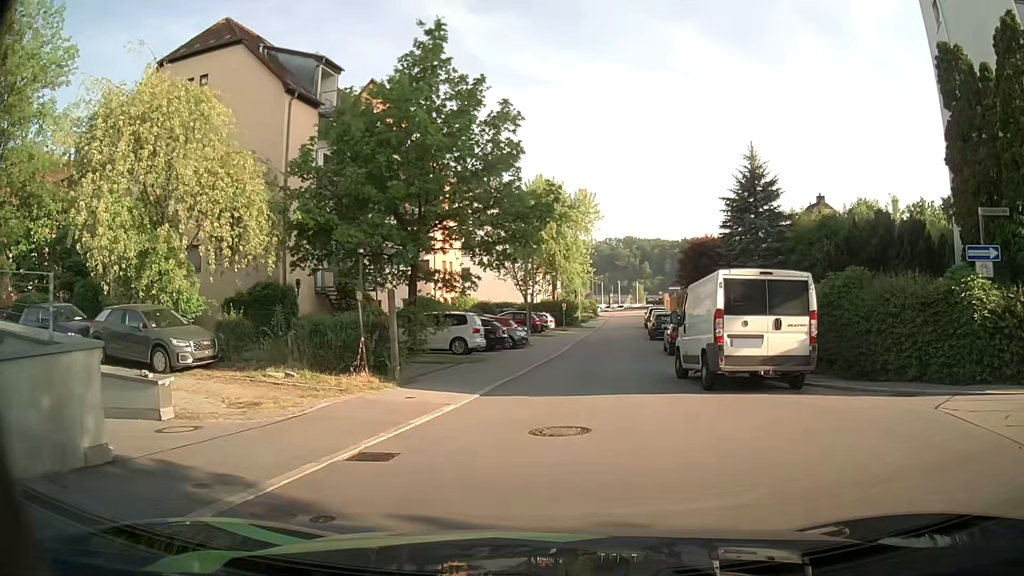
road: residential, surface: asphalt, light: Day
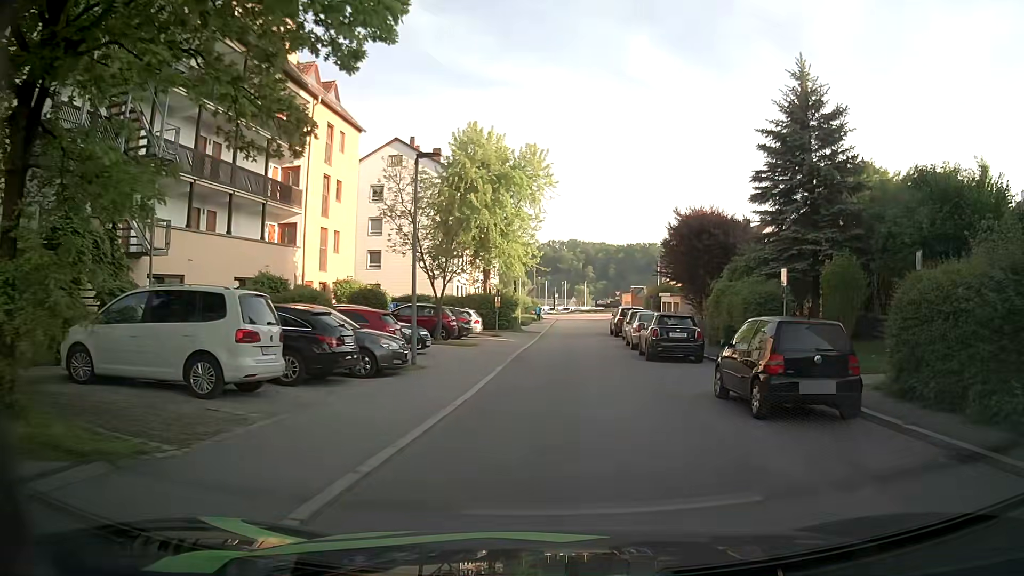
(+0.5, +16.5) m; +4°
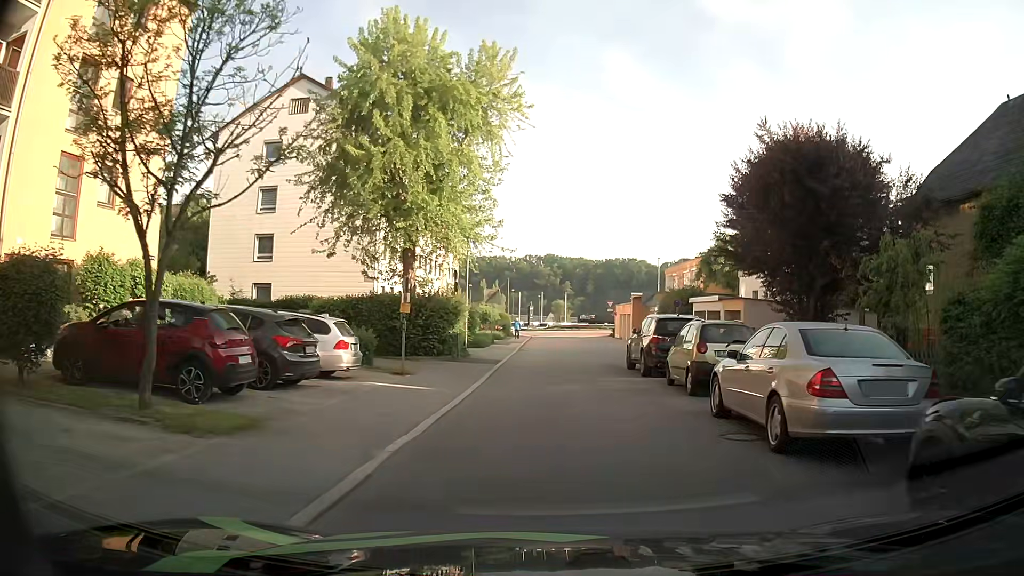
(+0.7, +18.8) m; +3°
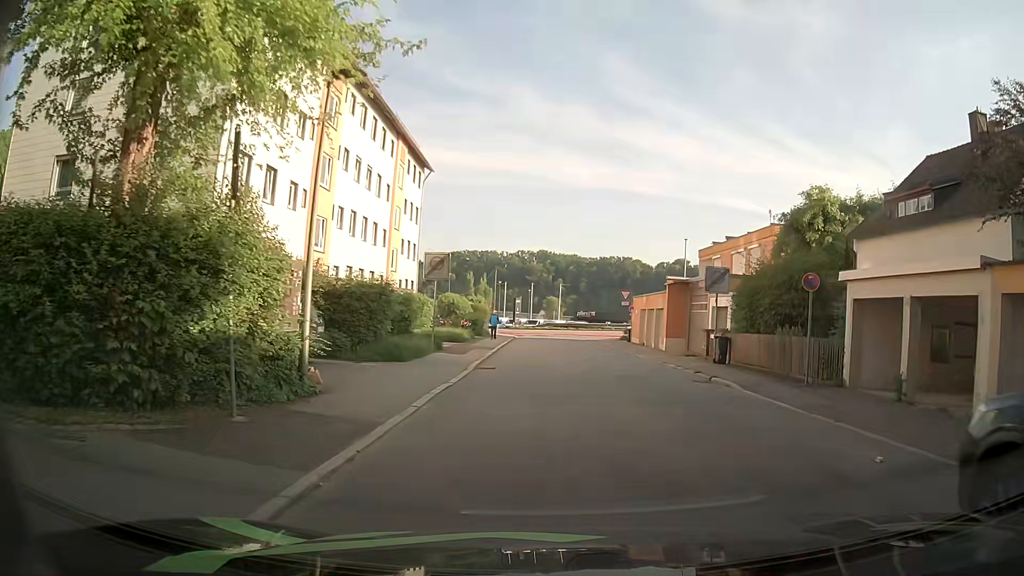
(-0.2, +18.3) m; -1°
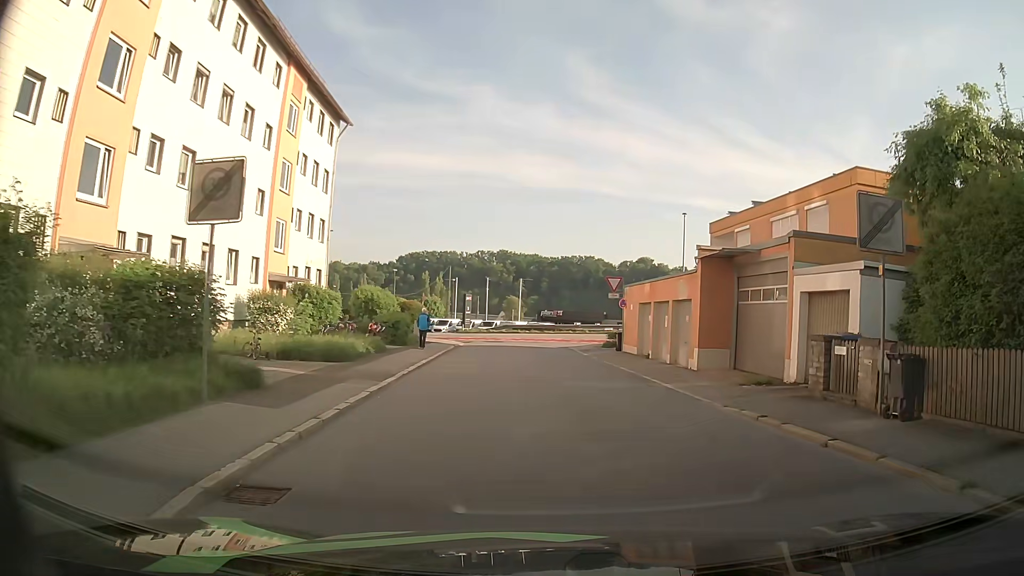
(+0.3, +13.9) m; +3°
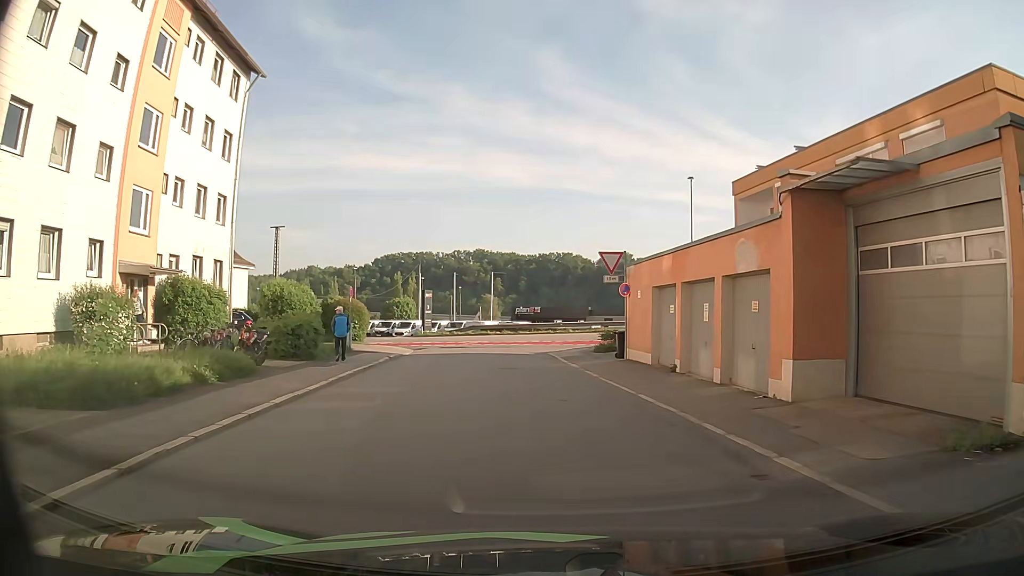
(+0.4, +9.6) m; +4°
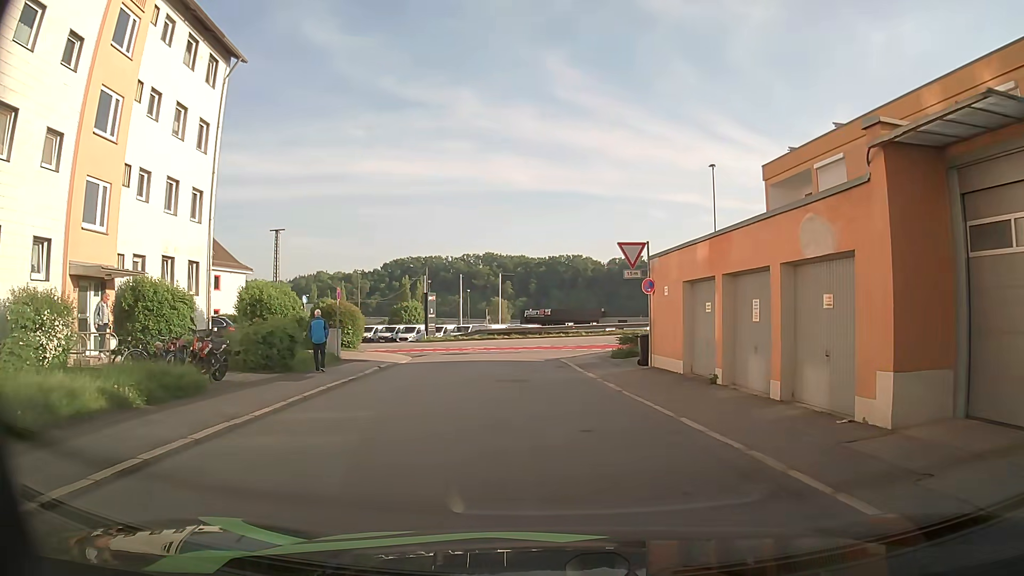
(-0.1, +3.0) m; -1°
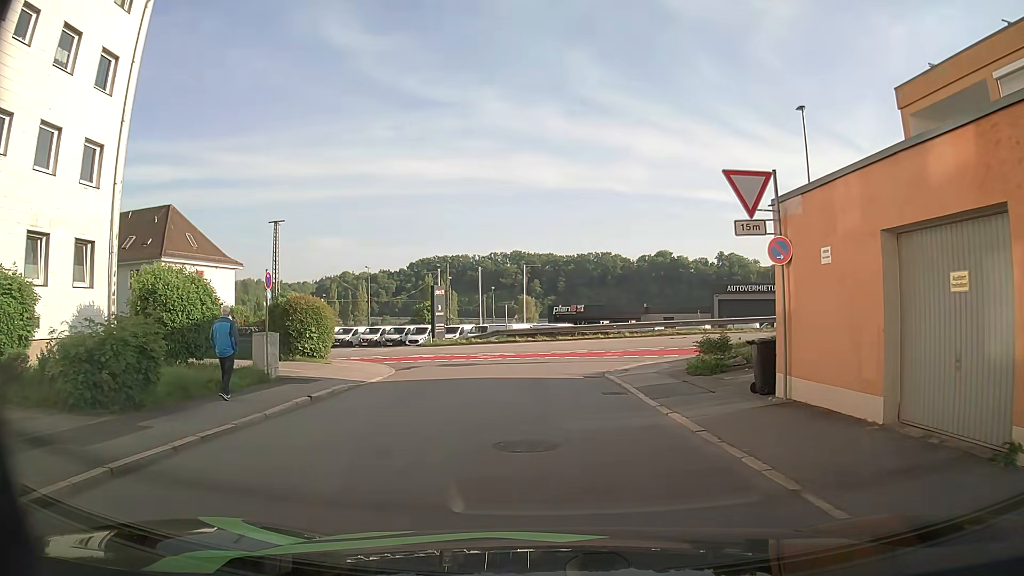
(-0.4, +8.7) m; -3°
